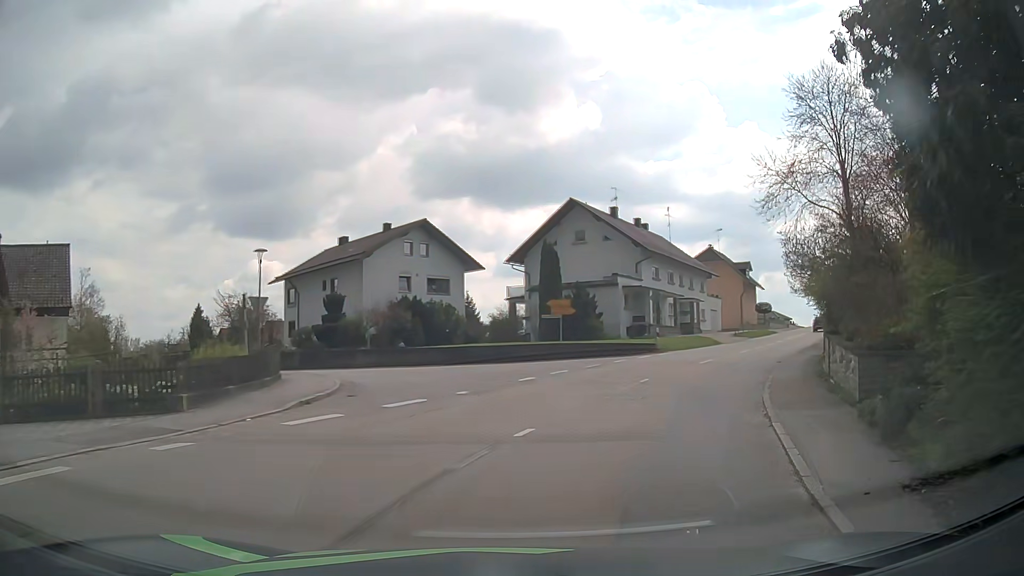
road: secondary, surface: asphalt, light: Day
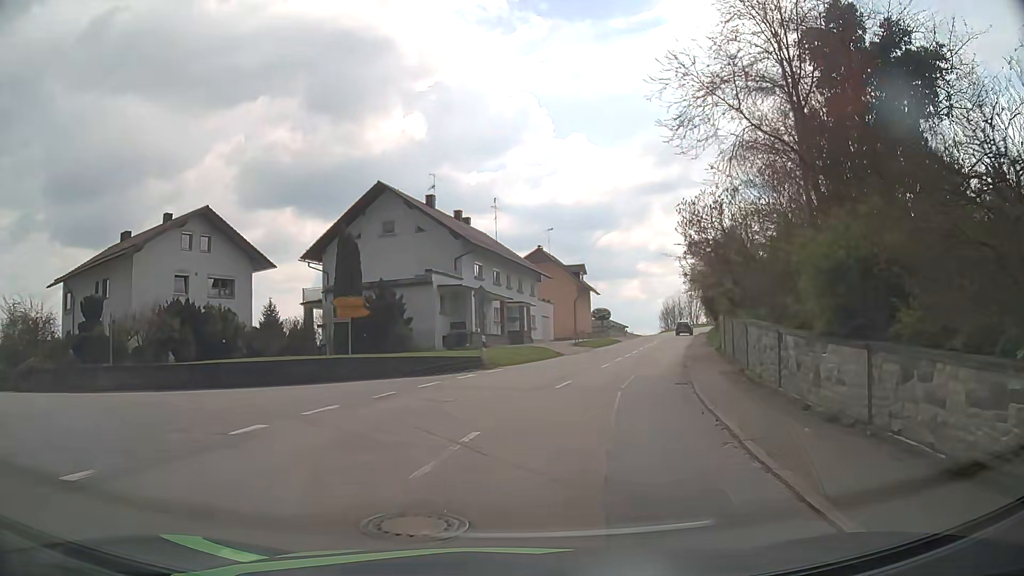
(+1.3, +8.9) m; +16°
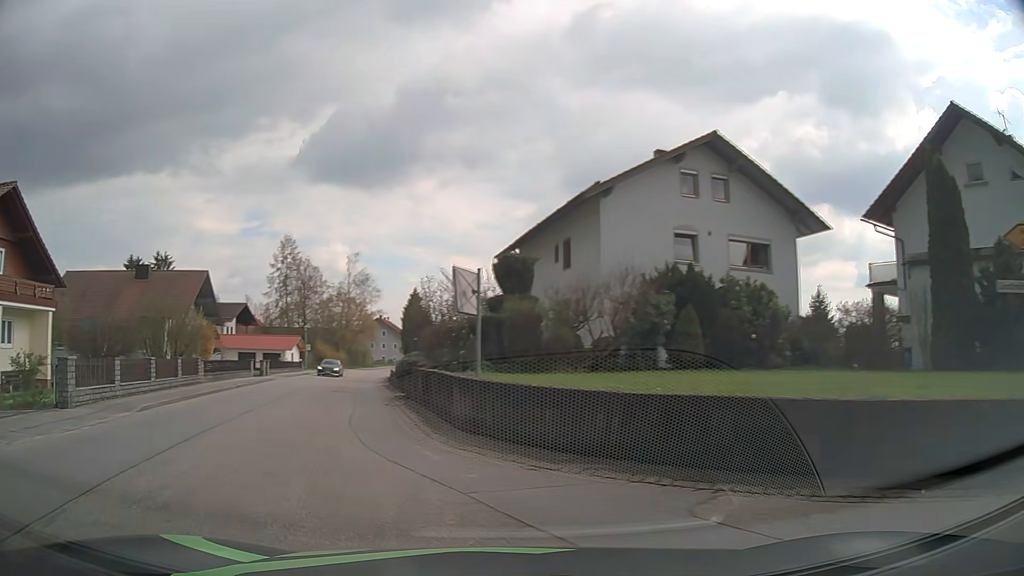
(-4.8, +14.8) m; -47°
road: tertiary
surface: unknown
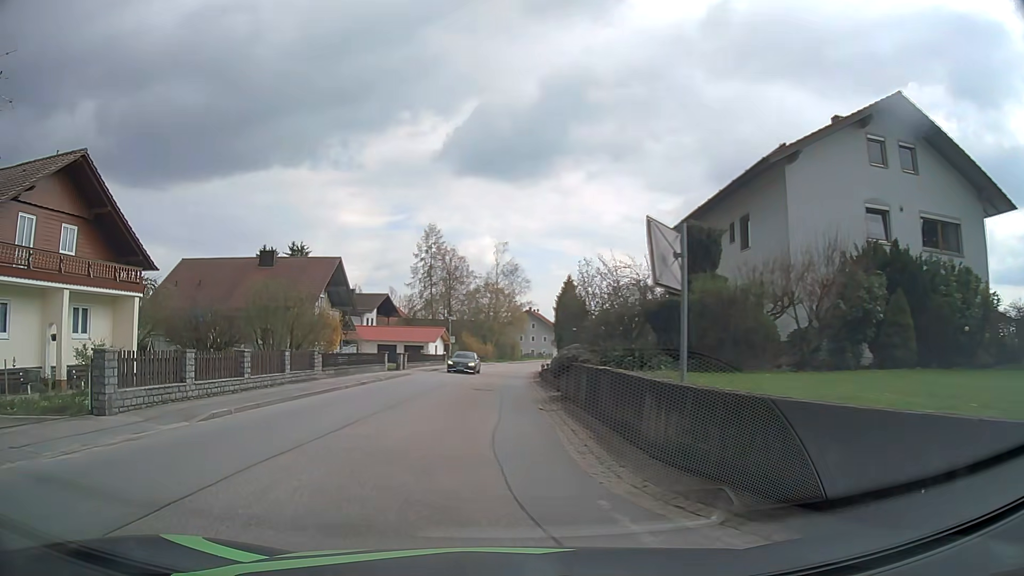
(-0.5, +4.2) m; -13°
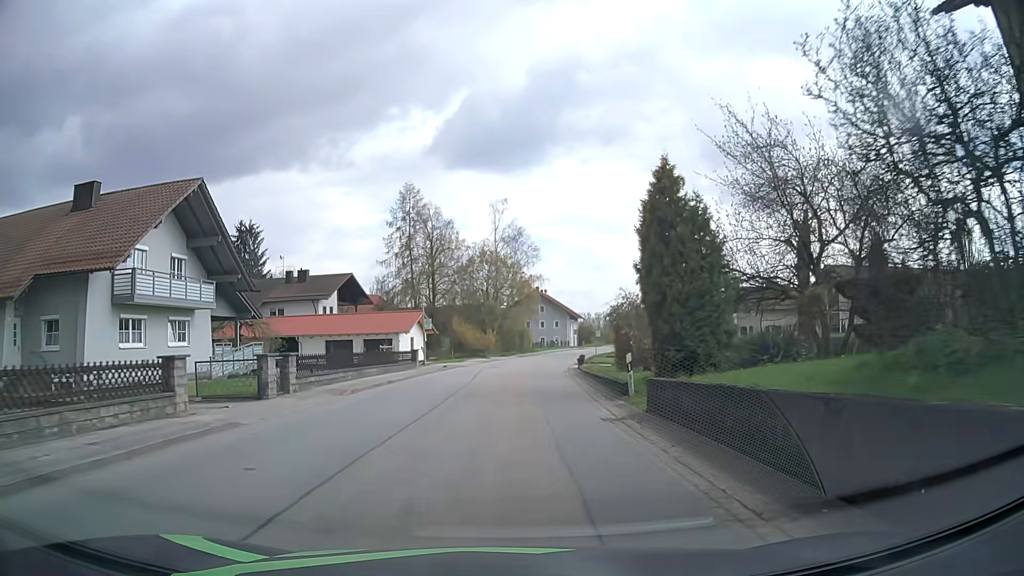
(-0.7, +26.4) m; 0°
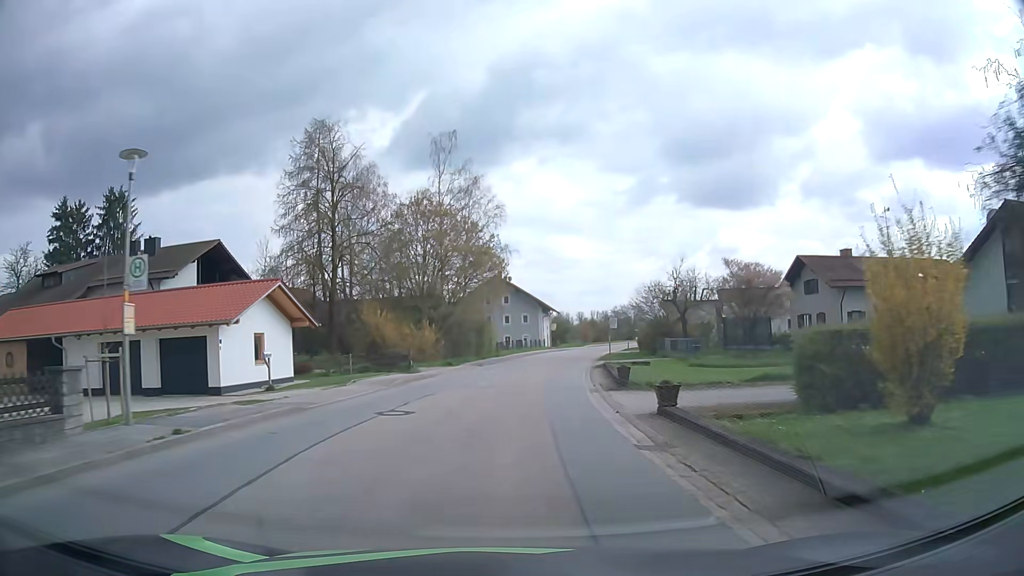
(+0.7, +28.2) m; +3°
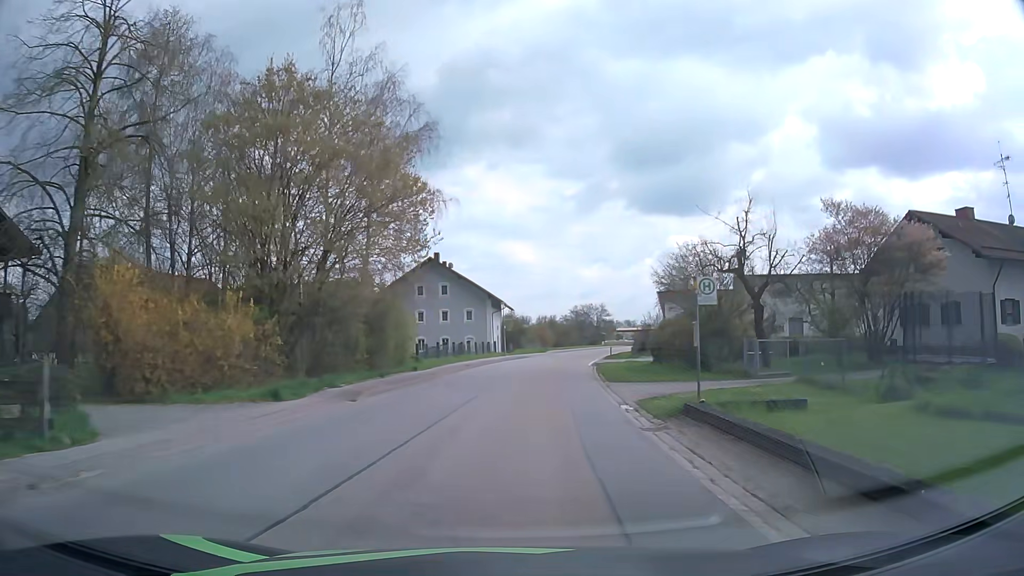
(+0.9, +24.0) m; +5°
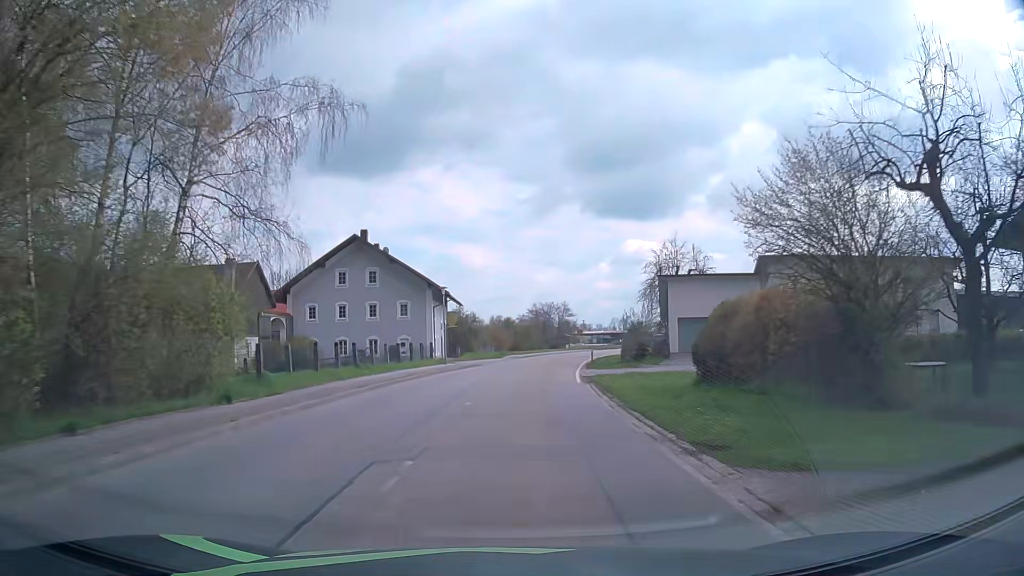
(+0.6, +16.7) m; +4°
(0, +10) (+1, +20) (+1, +30) (+2, +40) (+4, +50) (+6, +60) (+8, +69) (+11, +79) (+14, +89) (+16, +98) m
